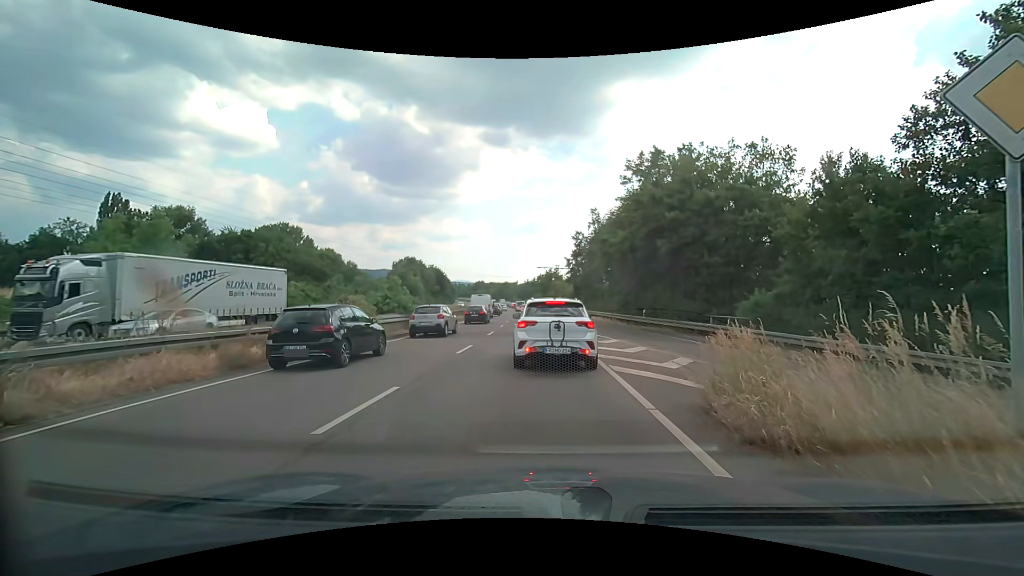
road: trunk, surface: asphalt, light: Day
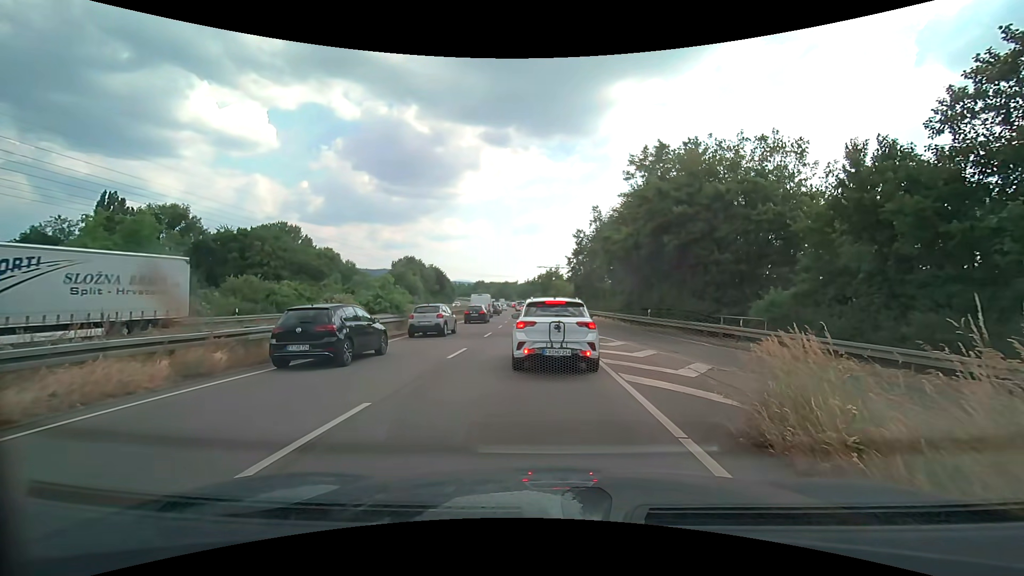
(0.0, +1.4) m; 0°
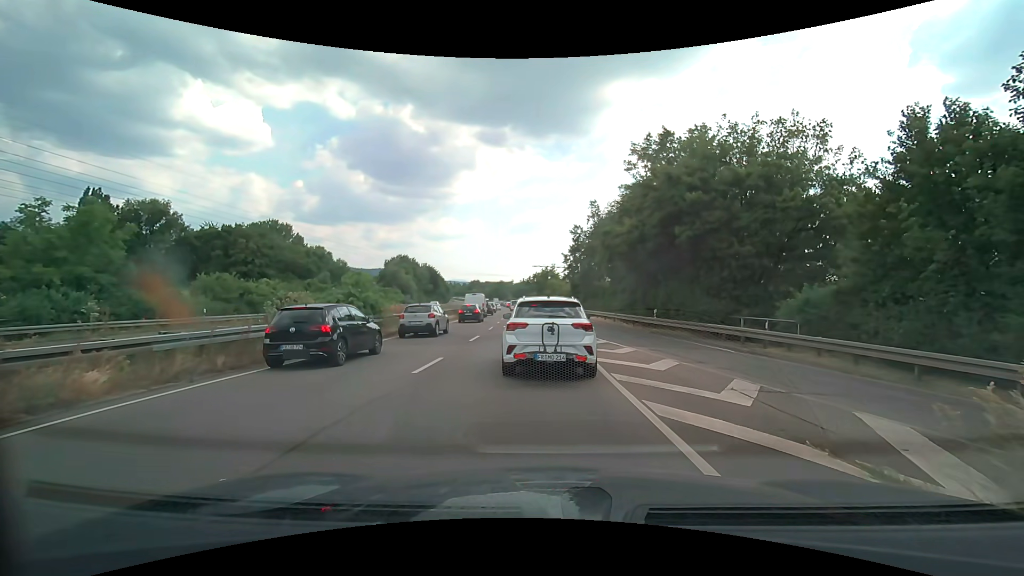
(0.0, +3.0) m; 0°
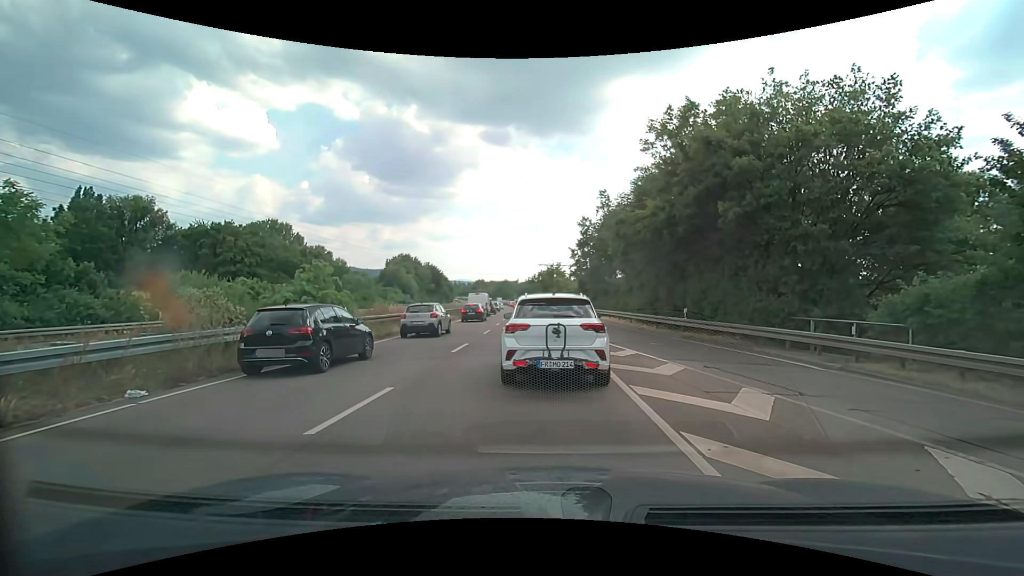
(0.0, +4.8) m; +1°
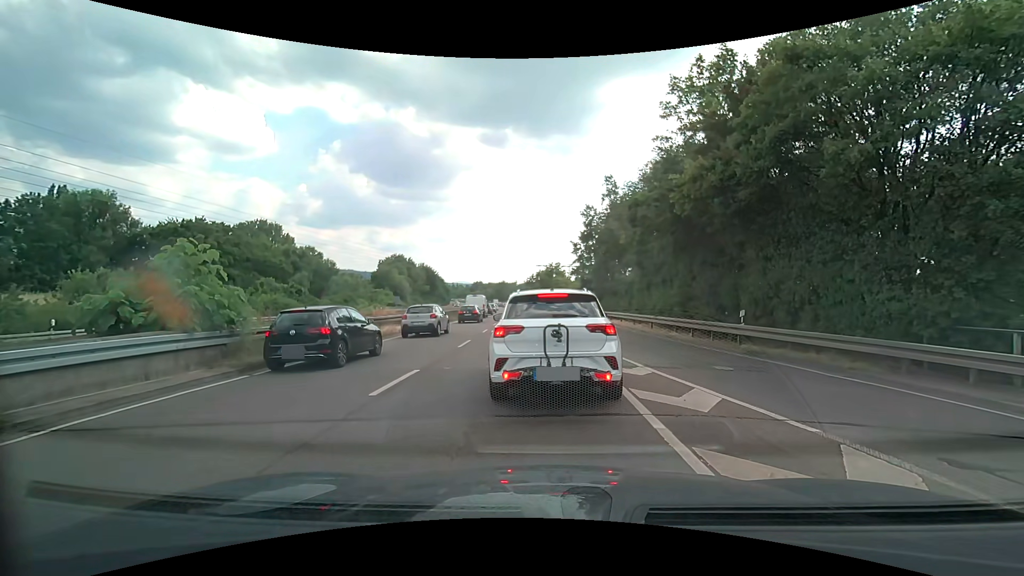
(-0.2, +6.5) m; -1°
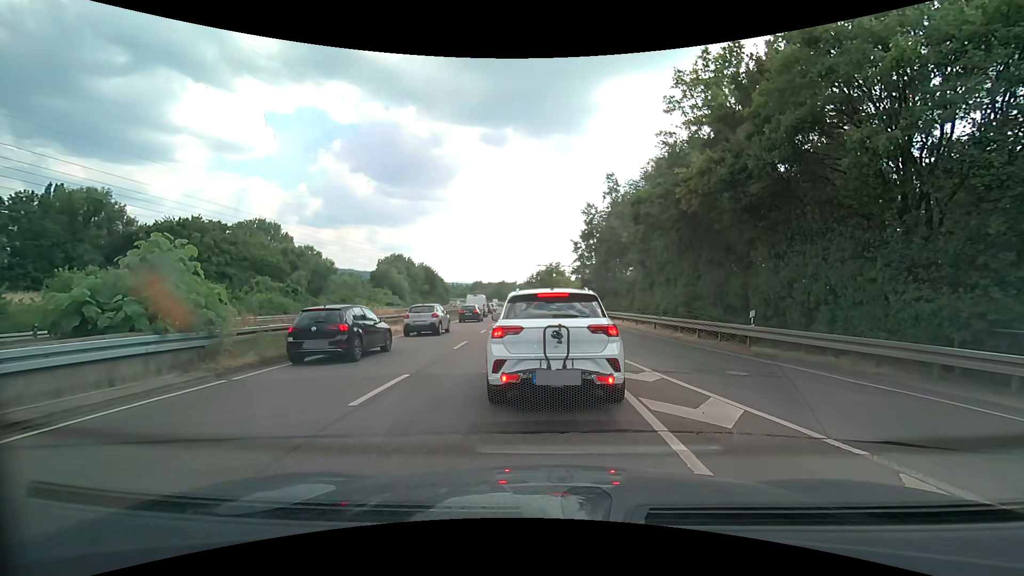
(0.0, +0.7) m; 0°
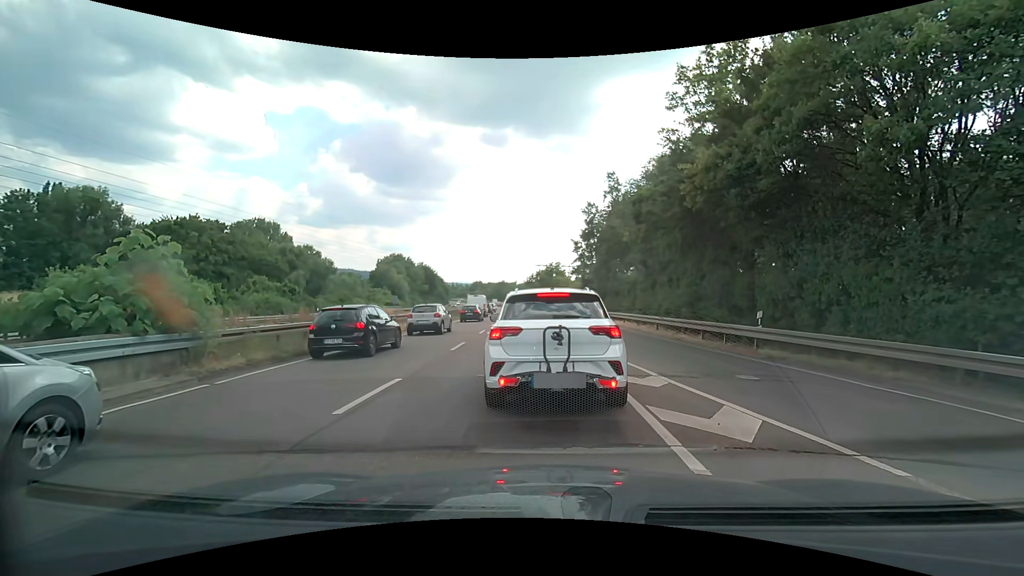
(0.0, +0.5) m; 0°
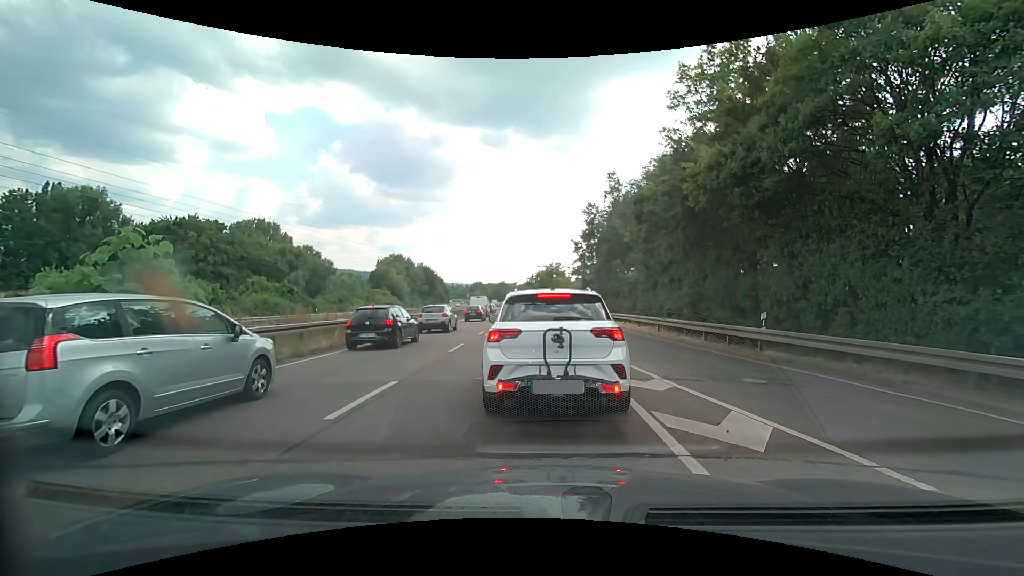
(0.0, +0.3) m; 0°
